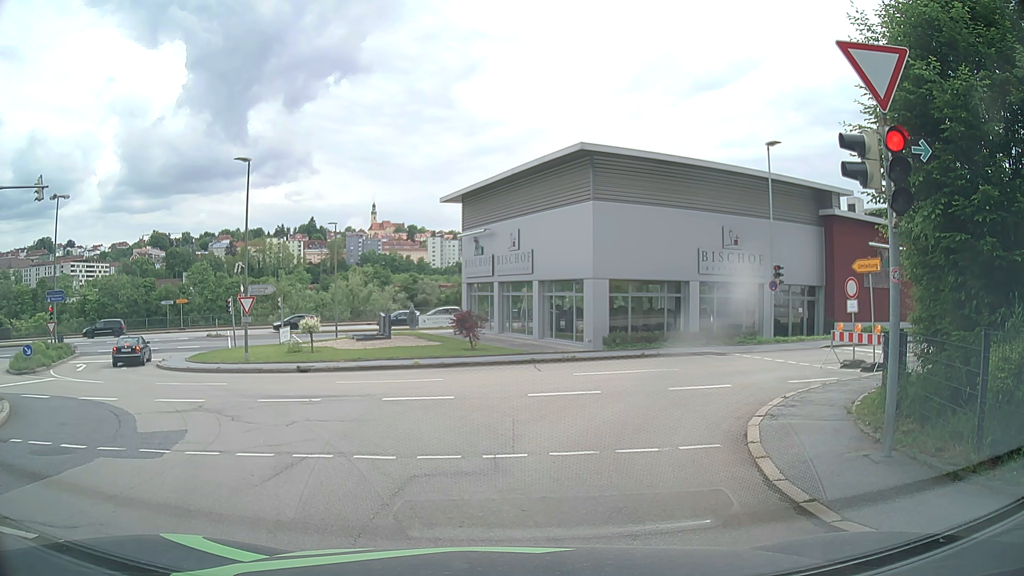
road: residential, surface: asphalt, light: Day
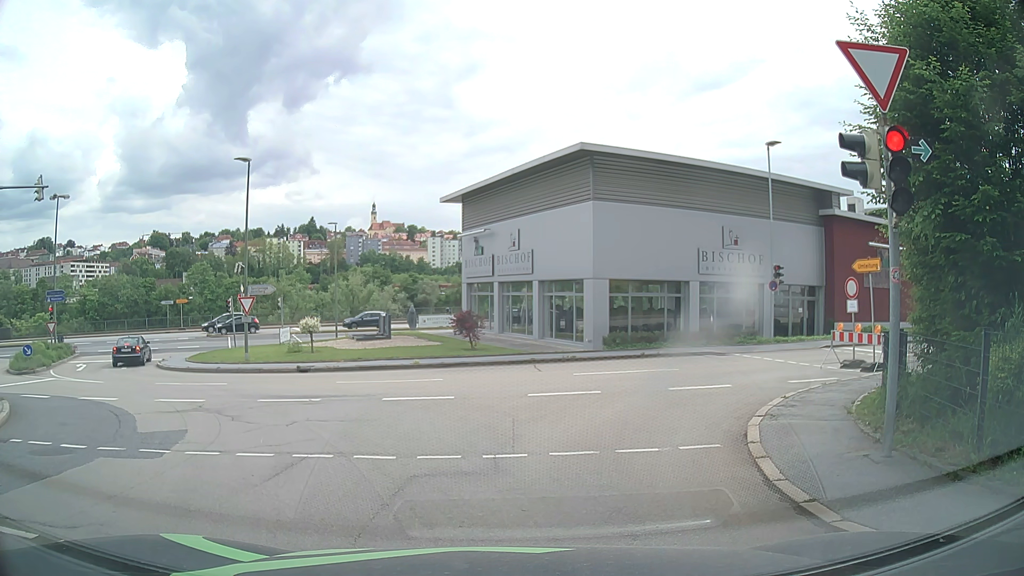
(0.0, 0.0) m; 0°
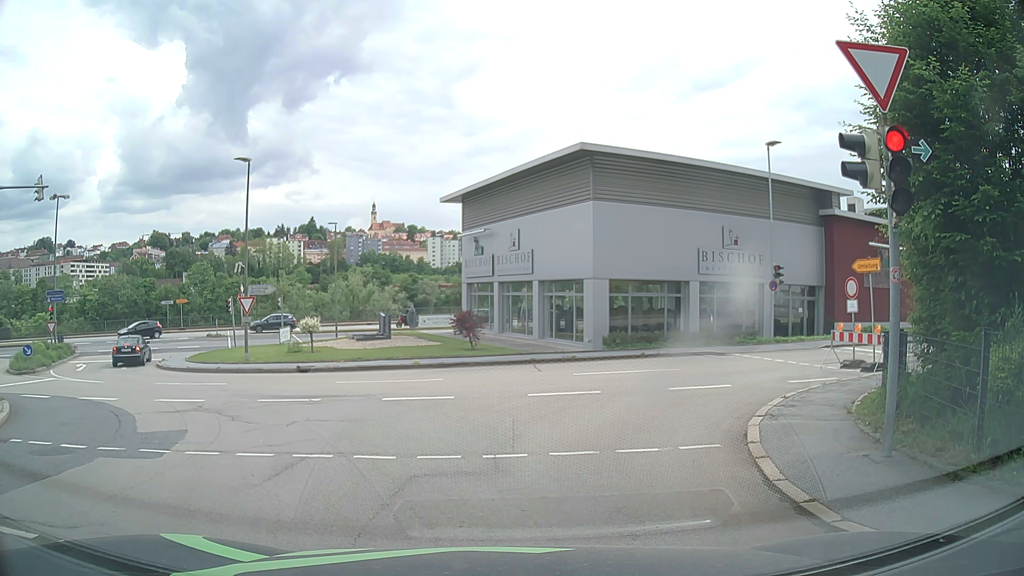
(0.0, 0.0) m; 0°
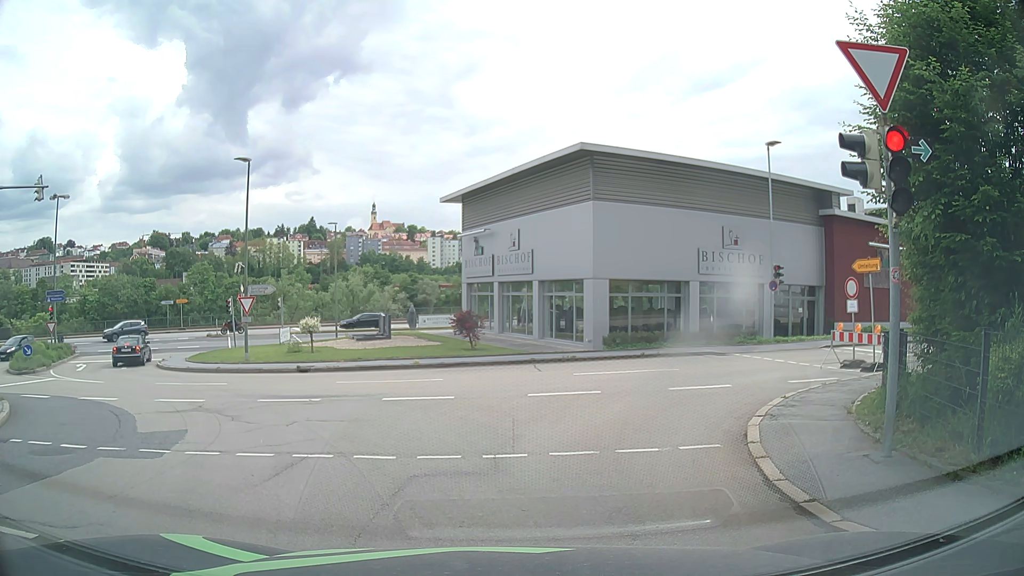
(0.0, 0.0) m; 0°
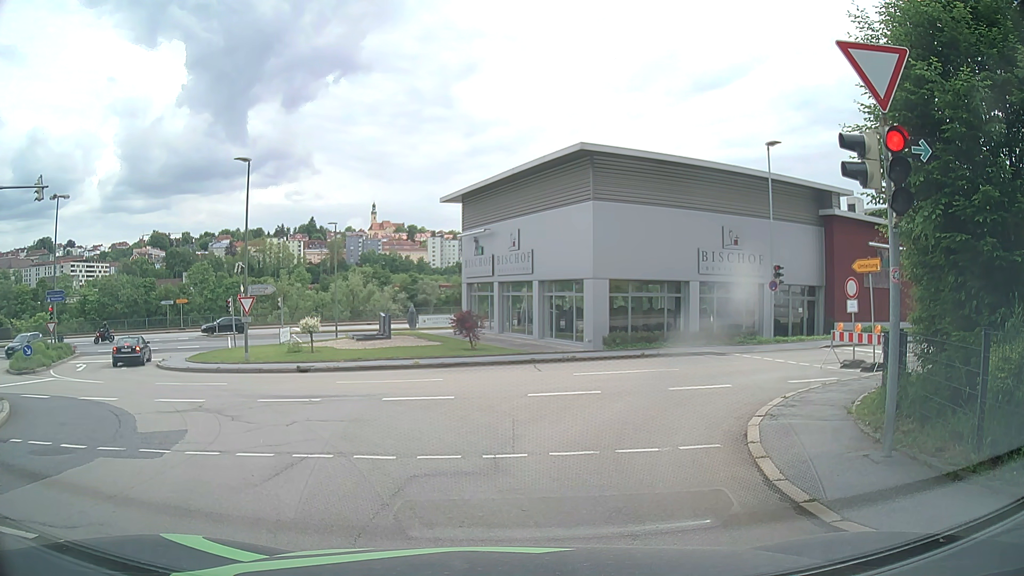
(0.0, 0.0) m; 0°
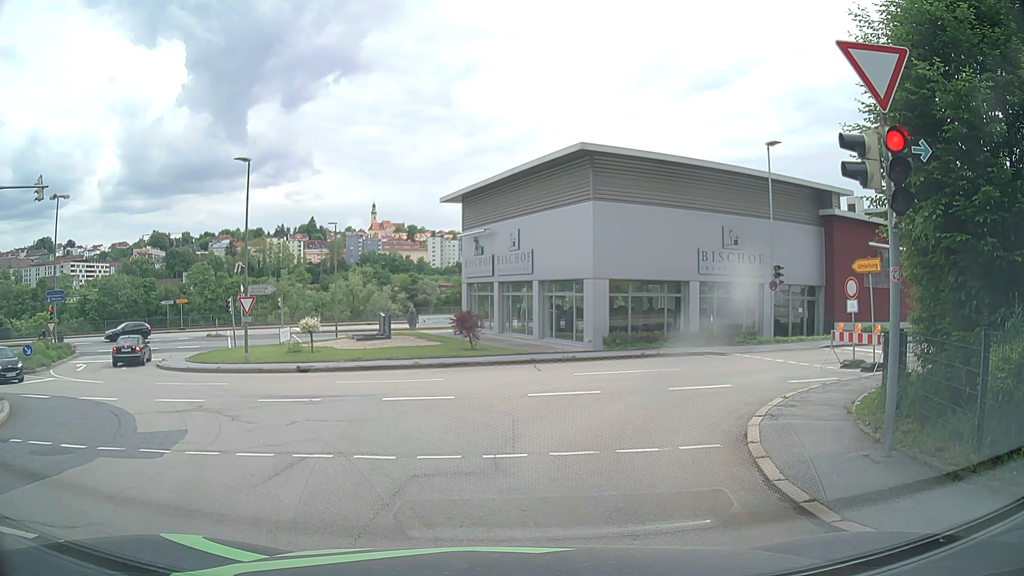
(0.0, 0.0) m; 0°
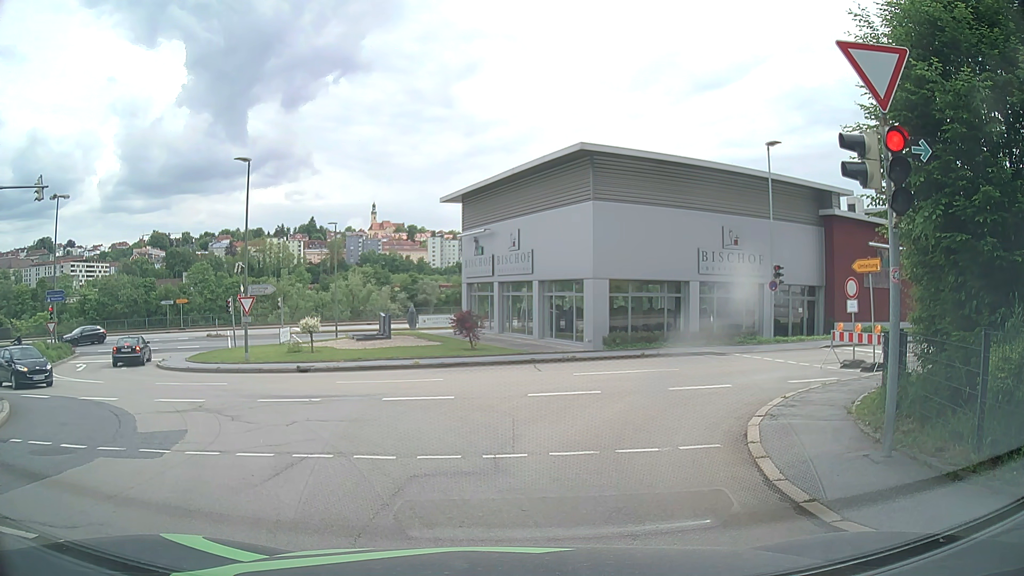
(0.0, 0.0) m; 0°
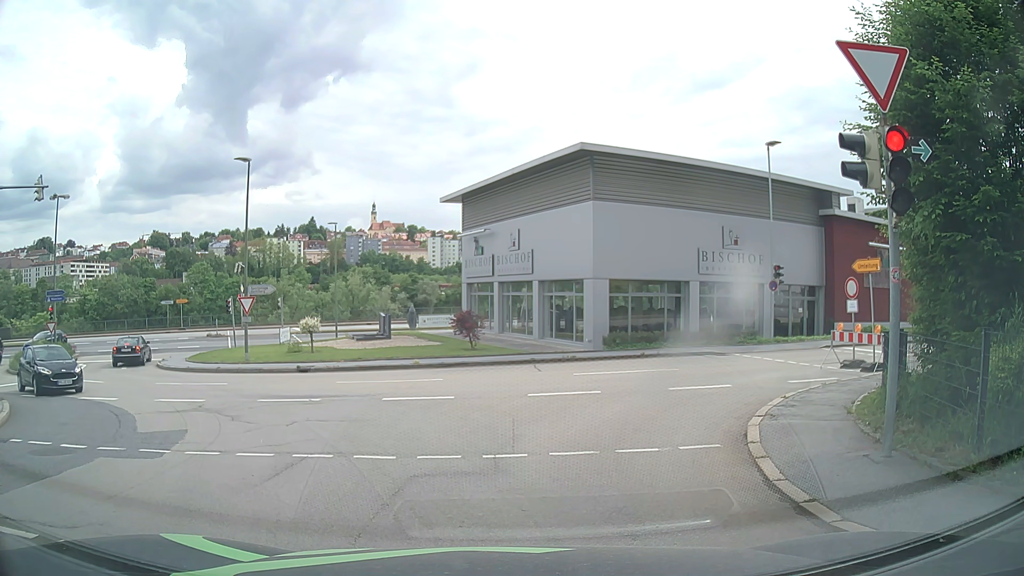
(0.0, 0.0) m; 0°
(-2, +10) (-8, +18) (-15, +24) (-20, +33) (-20, +43) (-13, +50) (-5, +55) (+5, +59) (+14, +63) (+23, +67) m
